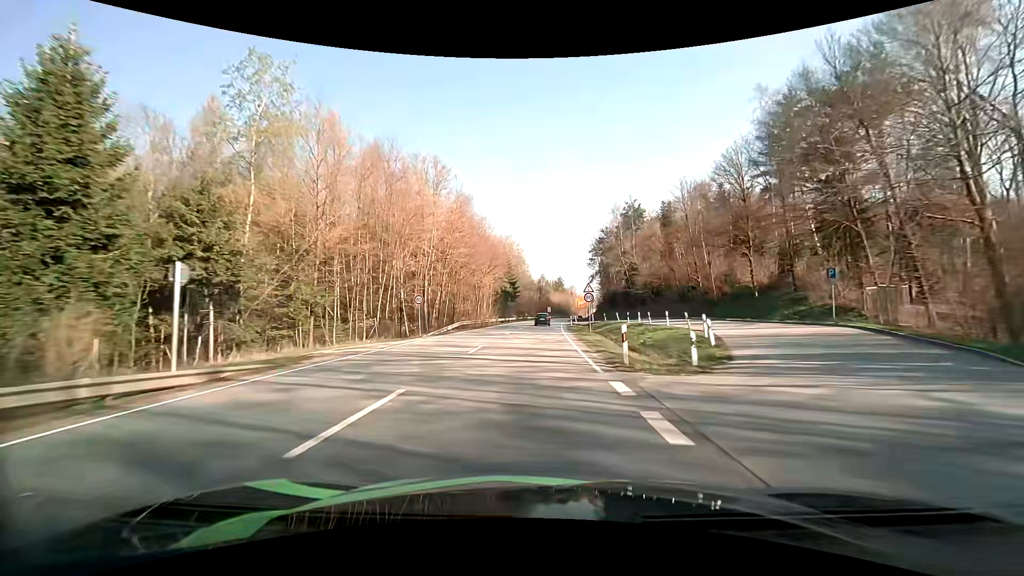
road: primary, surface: asphalt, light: Day
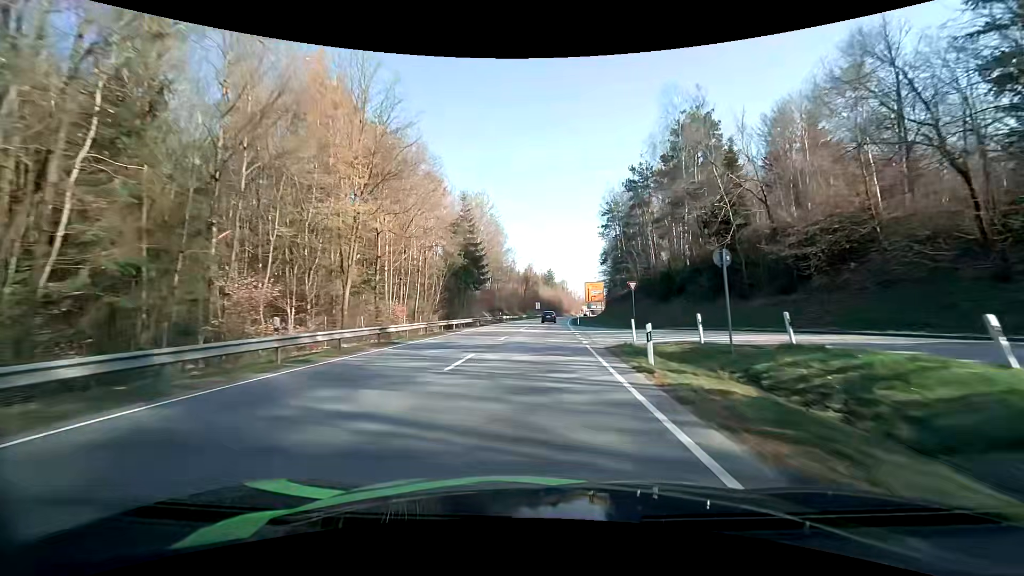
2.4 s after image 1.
(+0.6, +46.0) m; +2°
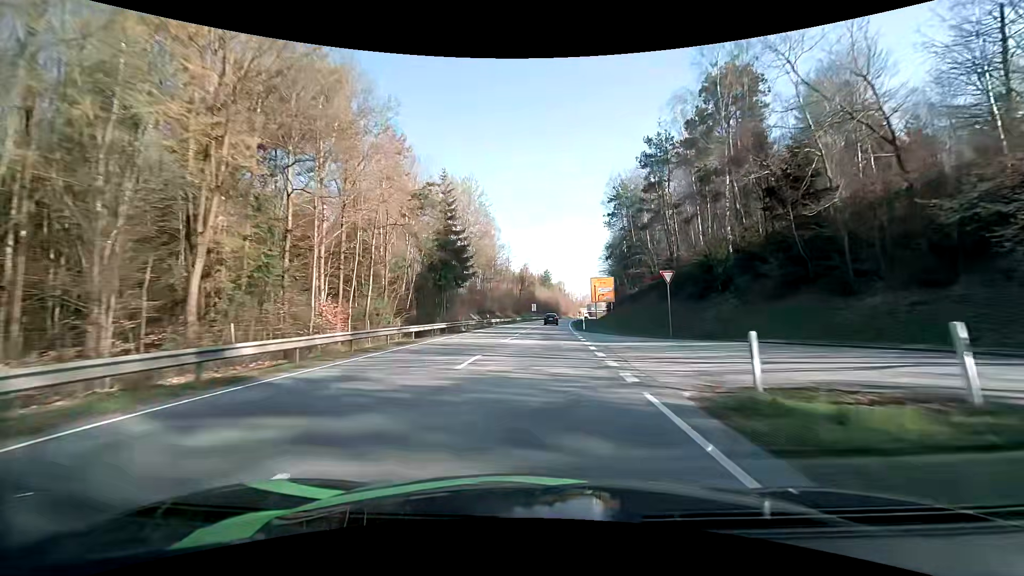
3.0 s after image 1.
(0.0, +11.3) m; 0°
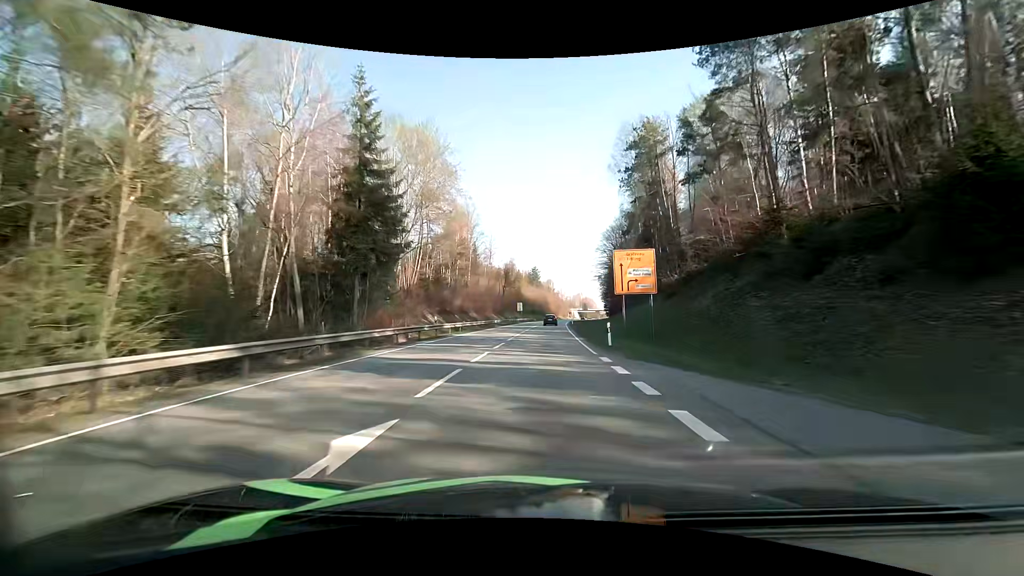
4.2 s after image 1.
(+0.3, +22.5) m; +2°
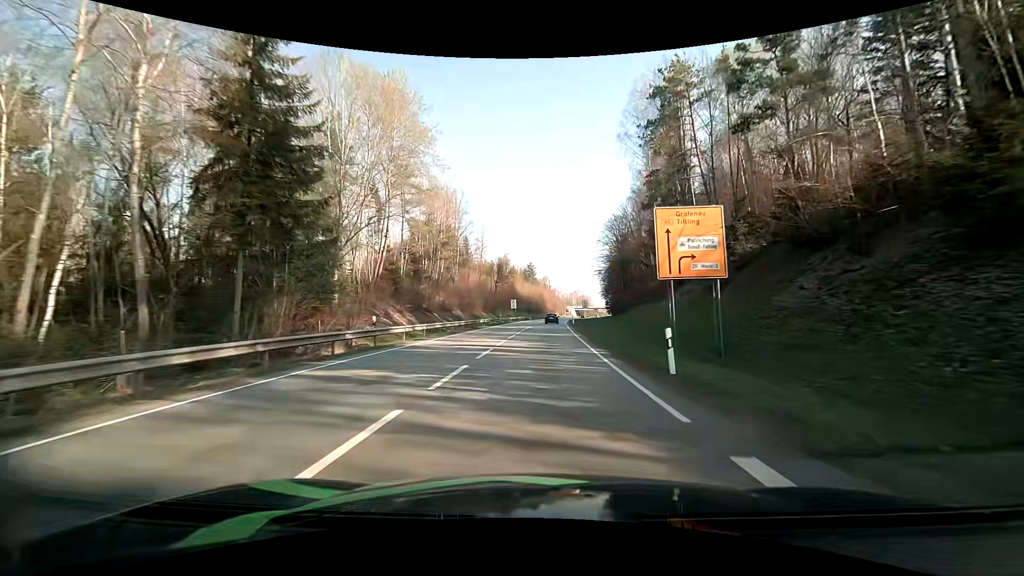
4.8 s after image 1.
(-0.1, +11.2) m; 0°
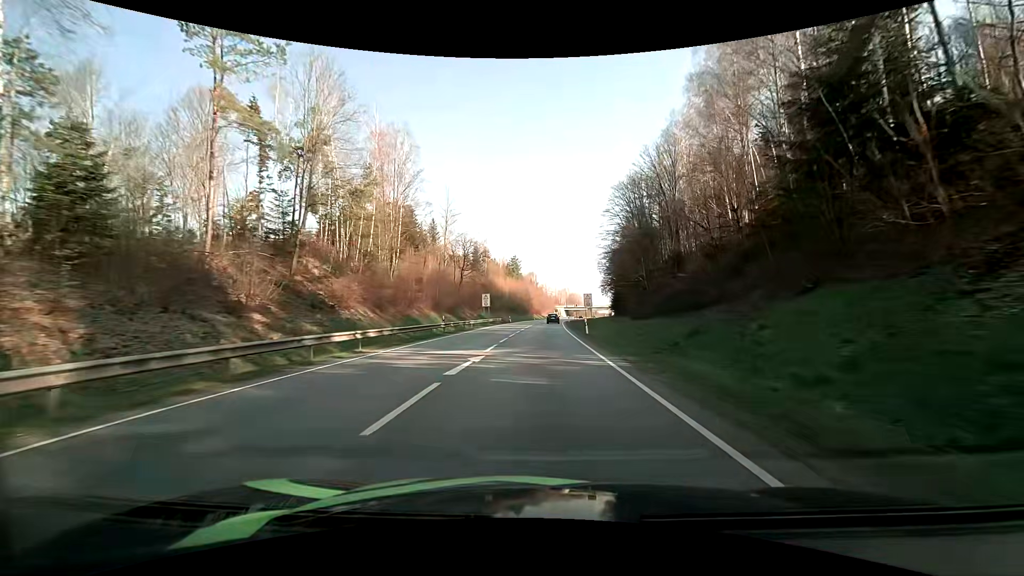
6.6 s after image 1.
(+0.6, +33.5) m; +2°
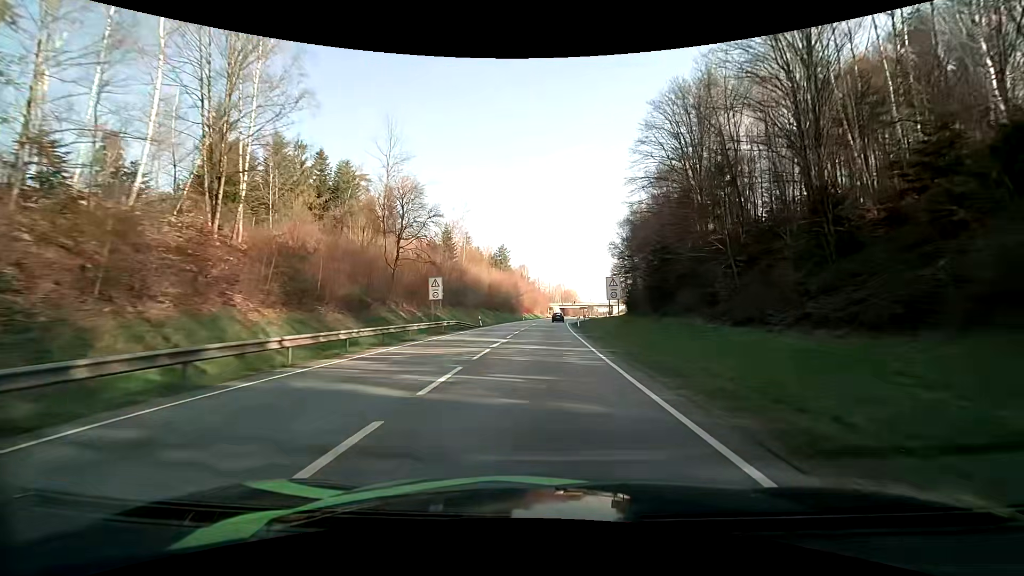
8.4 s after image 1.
(+0.3, +33.5) m; +1°
